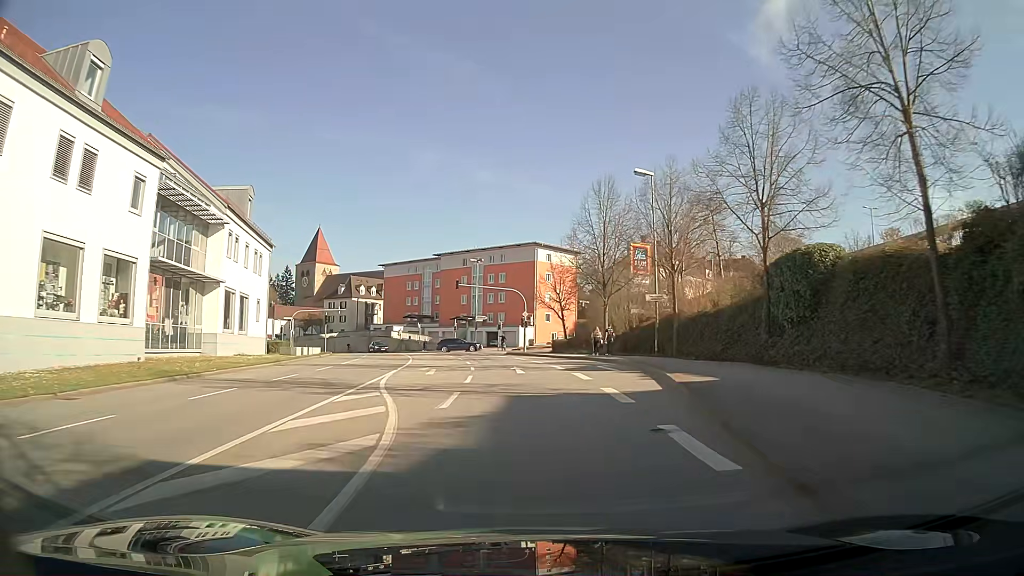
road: tertiary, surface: asphalt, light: Day
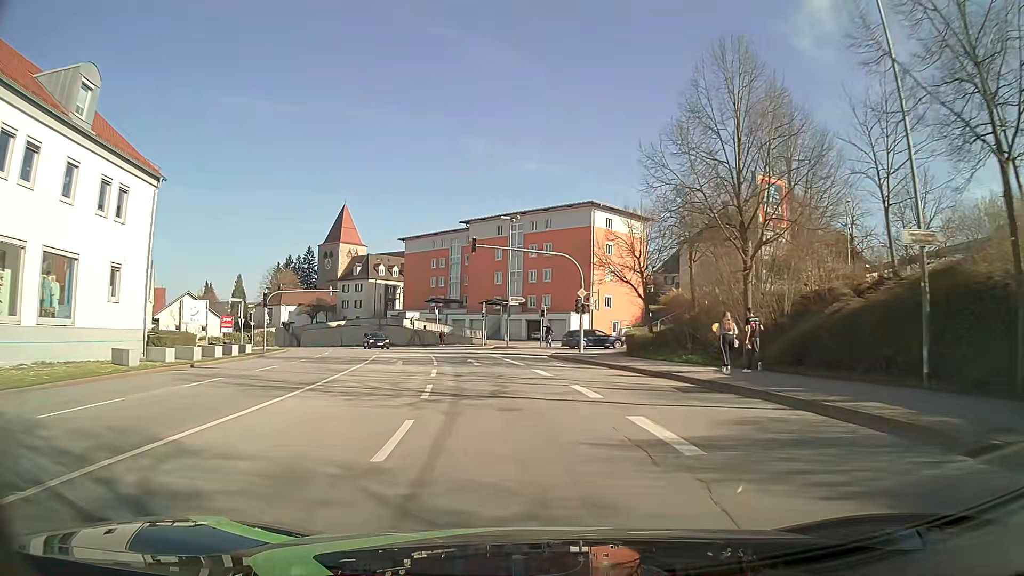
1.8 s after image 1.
(-0.5, +23.0) m; -4°
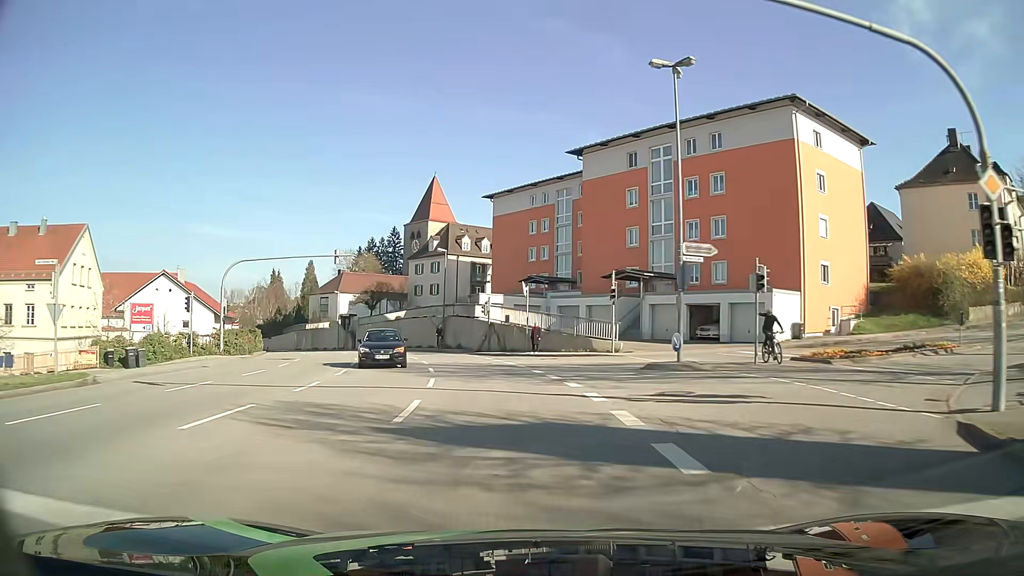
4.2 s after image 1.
(-2.4, +30.9) m; -9°
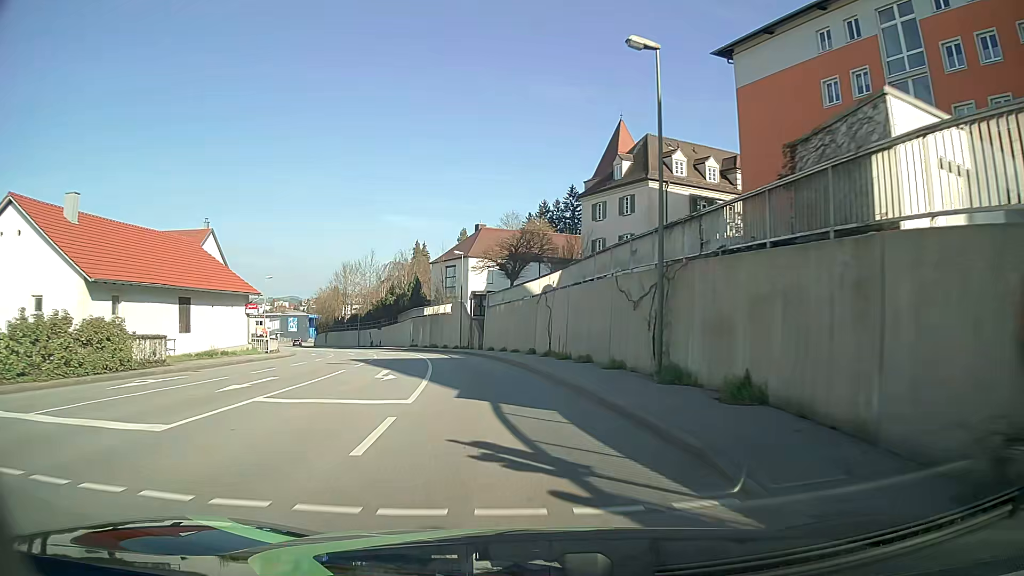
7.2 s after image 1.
(-5.3, +38.5) m; -16°
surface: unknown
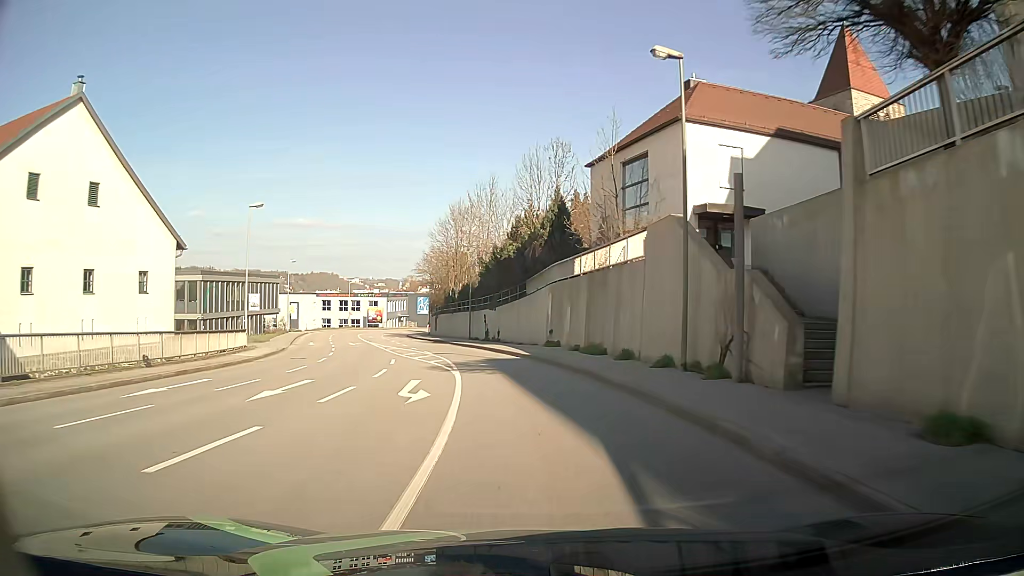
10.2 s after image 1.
(-5.1, +38.7) m; -14°
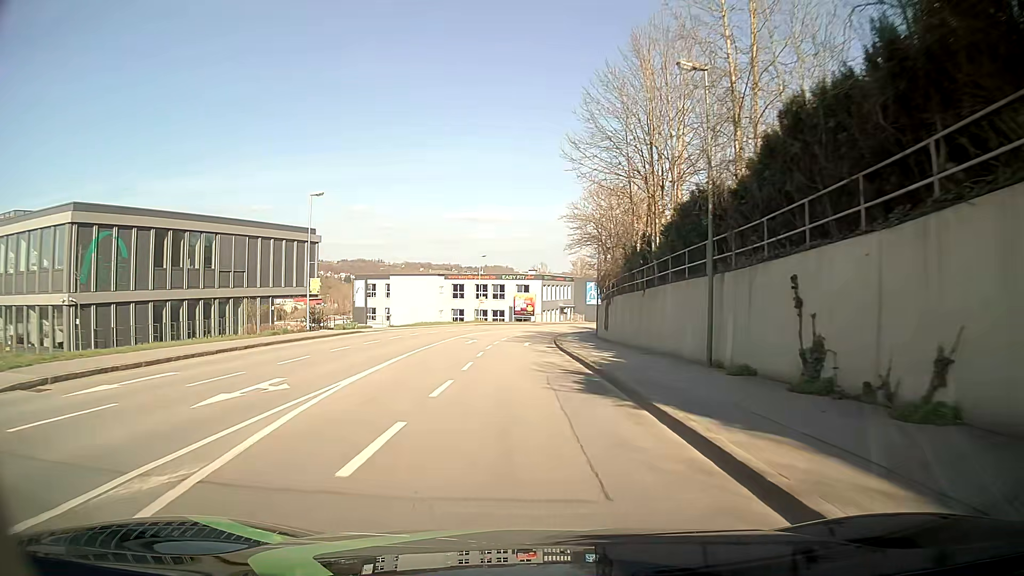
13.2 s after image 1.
(-5.0, +38.4) m; -16°
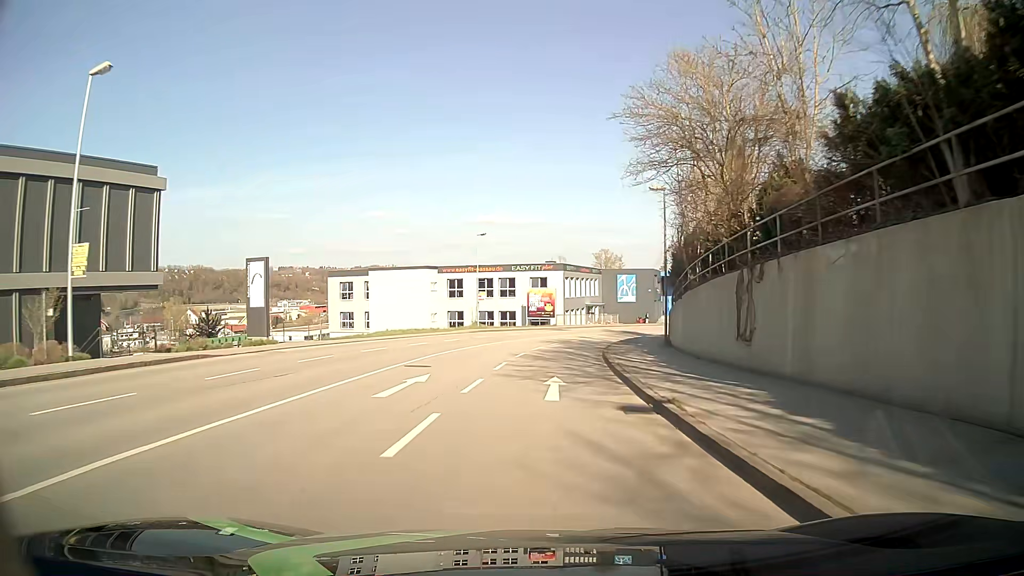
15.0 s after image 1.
(-0.2, +23.0) m; -1°
(0, +10) (0, +20) (+1, +30) (+3, +40) (+5, +49) (+9, +59) (+14, +68) (+20, +76) (+27, +83) (+34, +89) m
